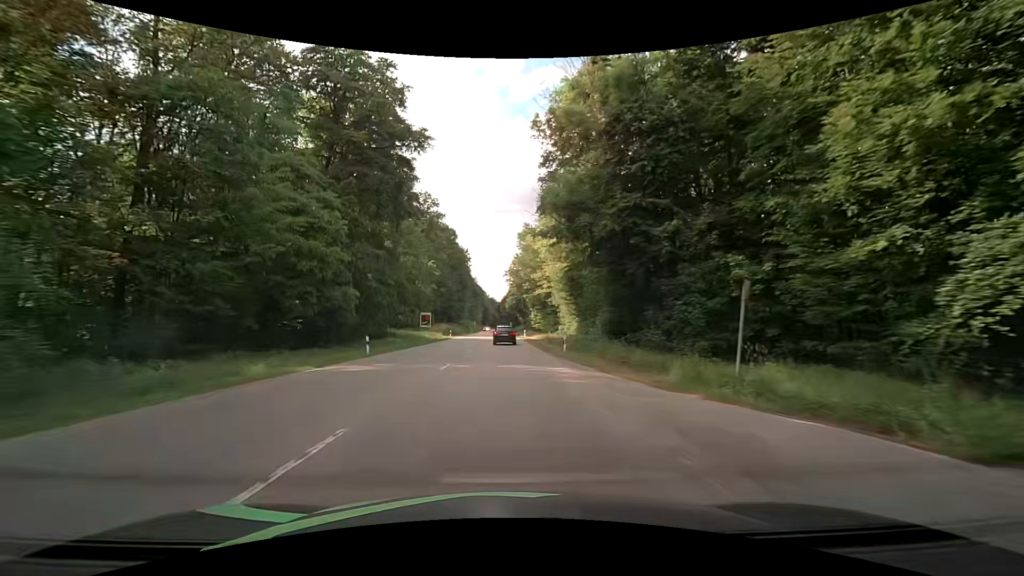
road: secondary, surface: asphalt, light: Day
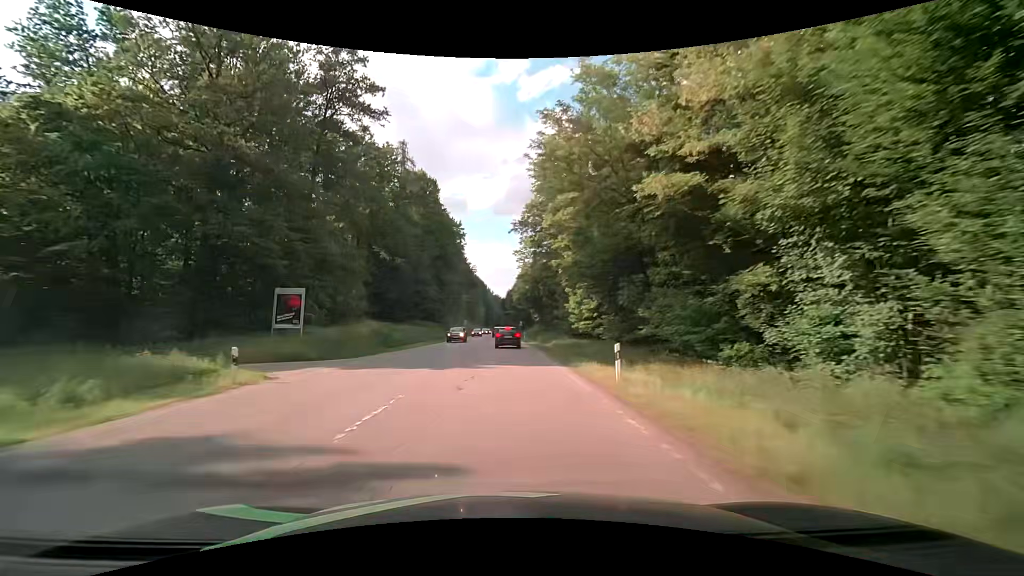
(-0.3, +56.2) m; 0°
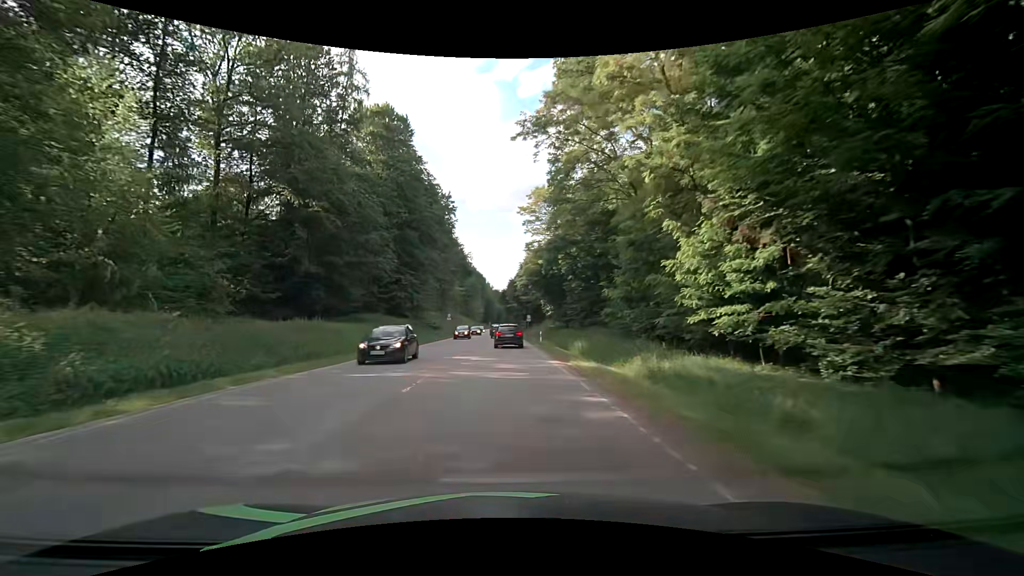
(-0.3, +30.6) m; 0°
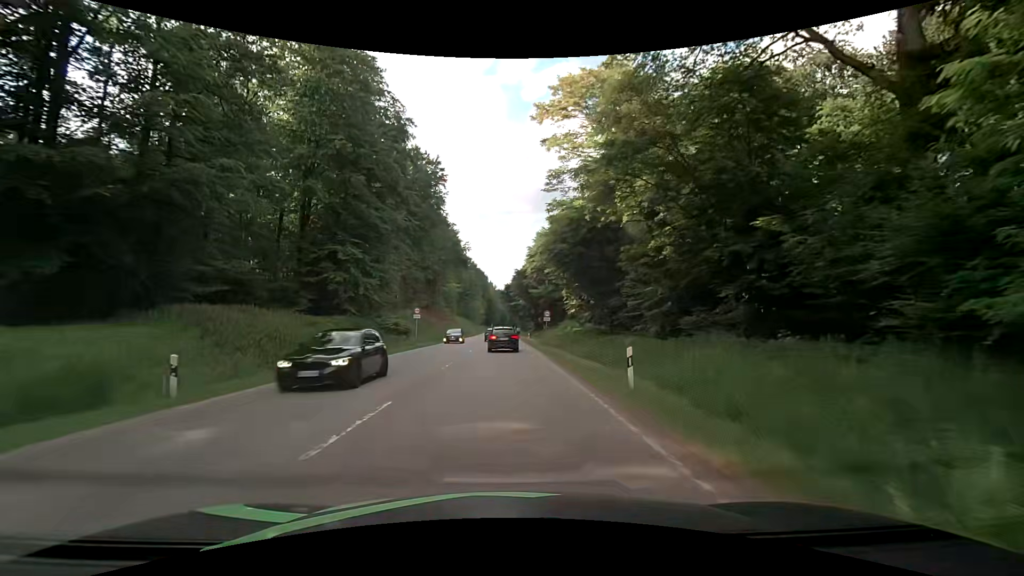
(-0.1, +27.8) m; -1°
(0, +10) (0, +20) (0, +30) (-1, +40) (-1, +50) (-1, +60) (-1, +70) (-2, +80) (-2, +90) (-2, +100) m
